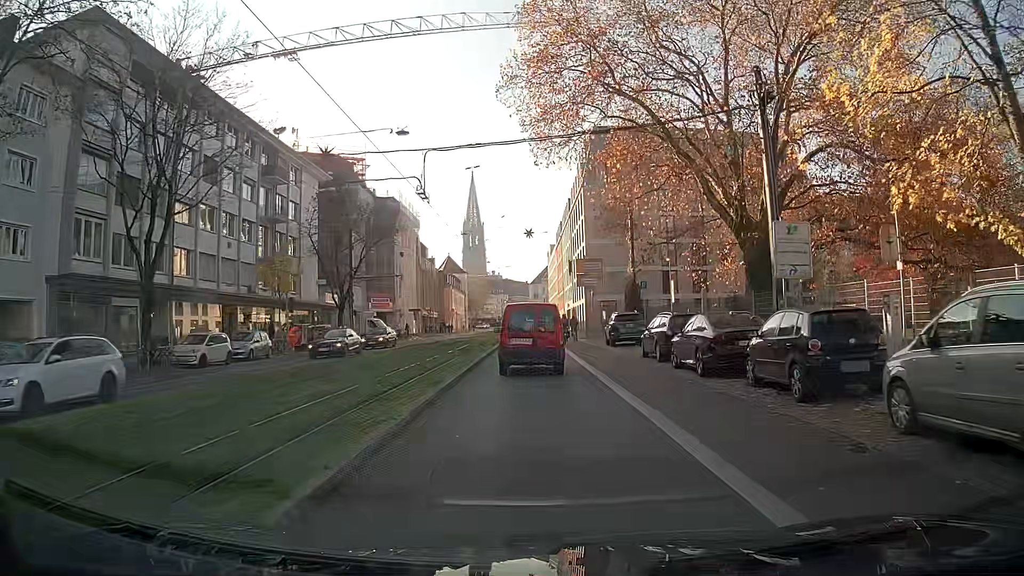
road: primary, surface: asphalt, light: Day
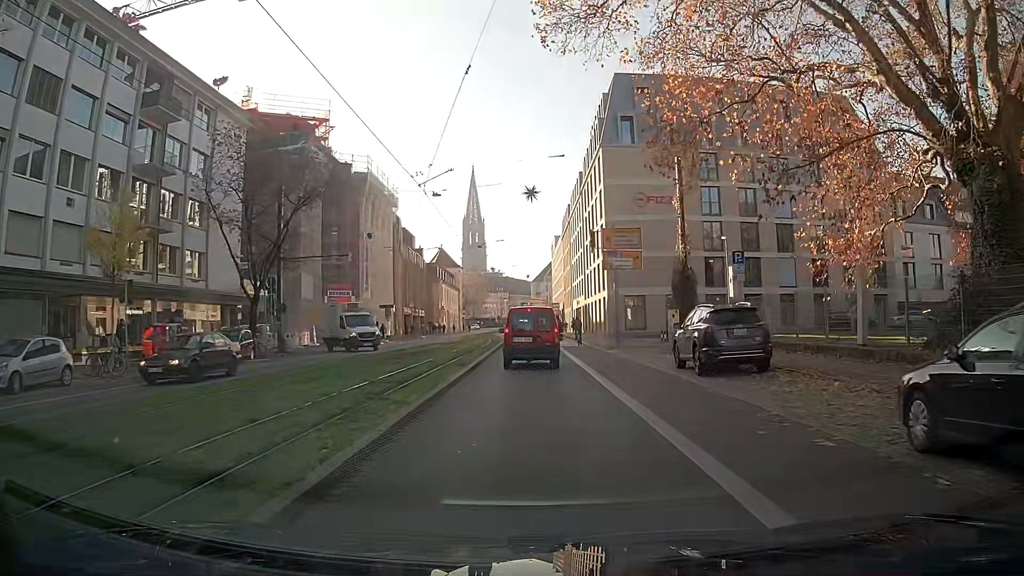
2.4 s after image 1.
(0.0, +17.4) m; 0°
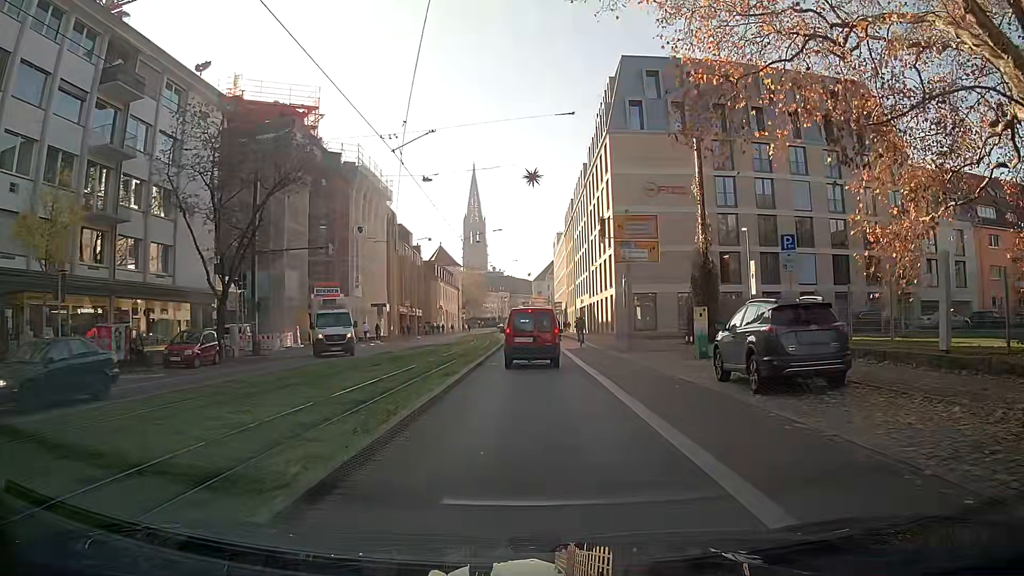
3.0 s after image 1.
(0.0, +4.2) m; 0°
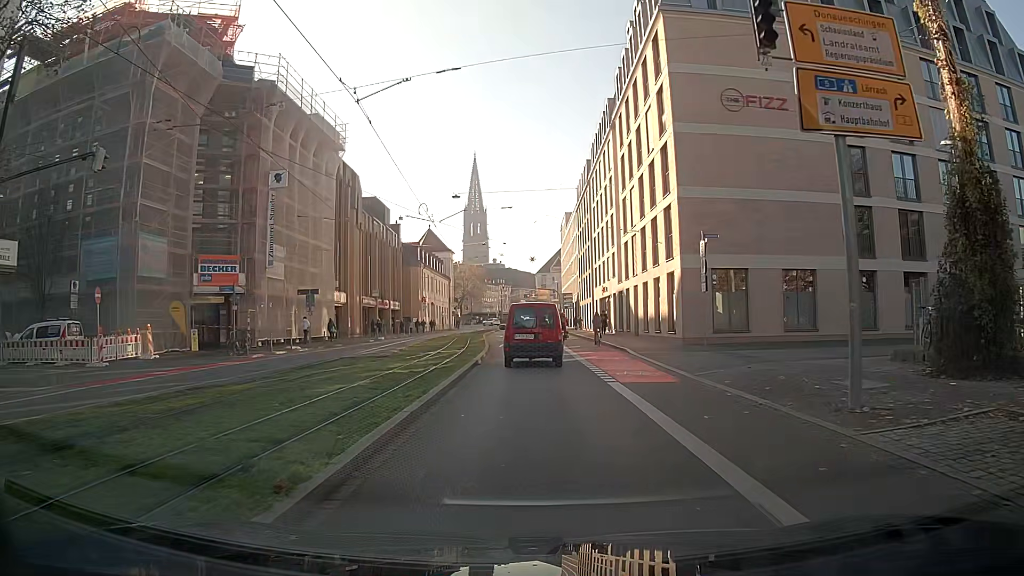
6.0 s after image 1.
(+0.3, +21.3) m; -1°
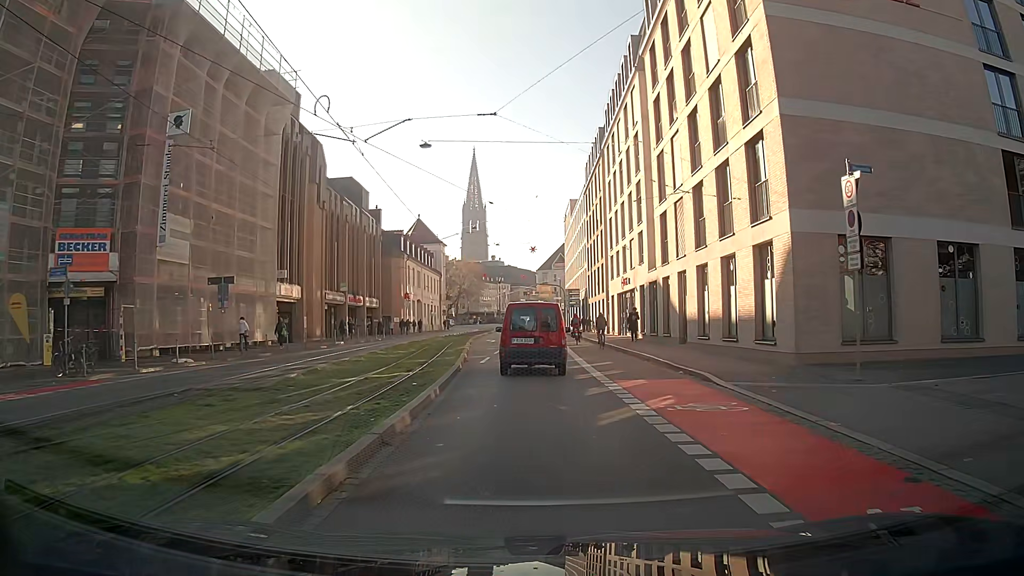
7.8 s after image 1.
(0.0, +12.7) m; 0°
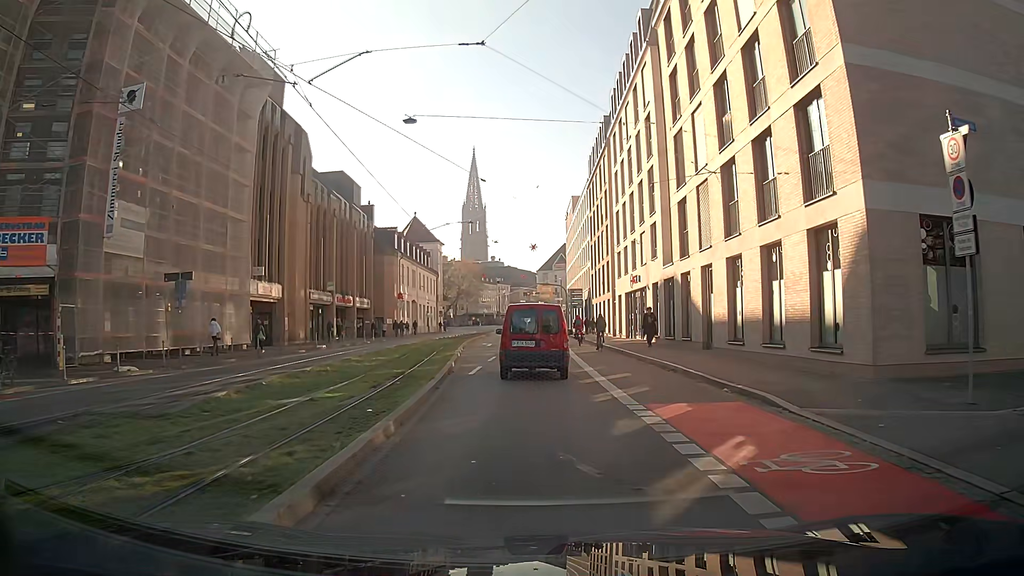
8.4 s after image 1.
(0.0, +4.1) m; 0°
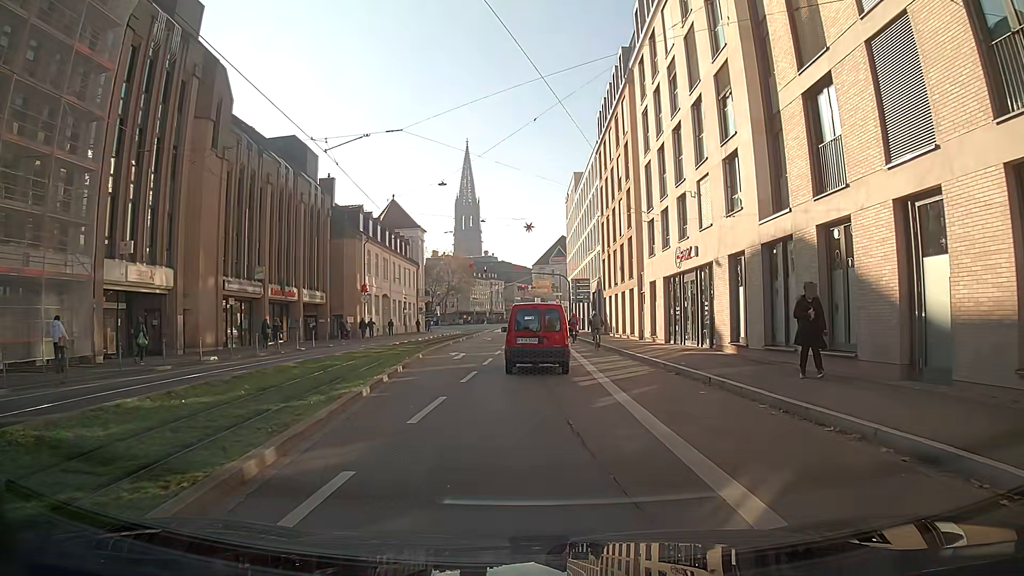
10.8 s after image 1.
(0.0, +14.6) m; -1°
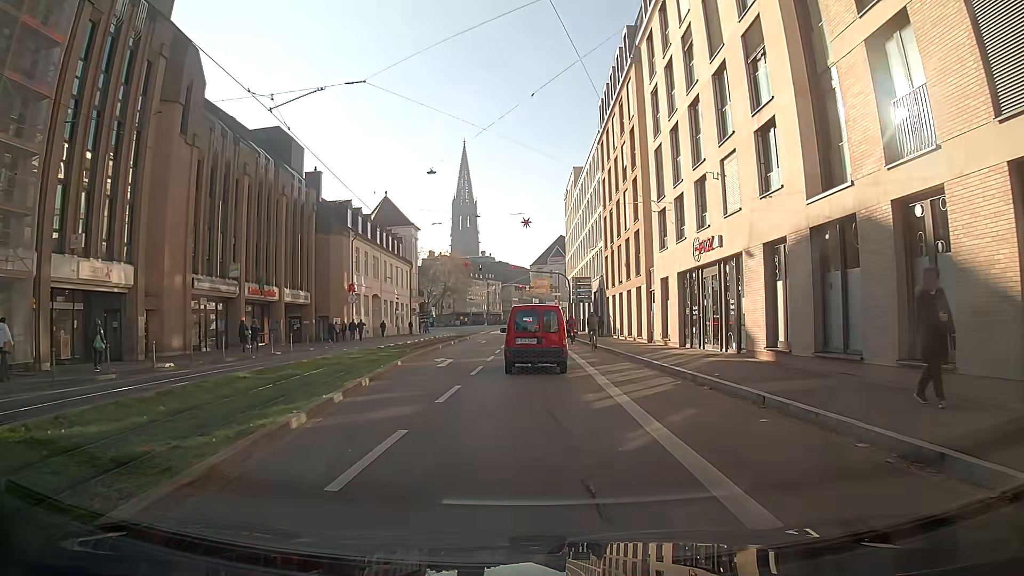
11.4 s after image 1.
(0.0, +3.6) m; -1°
